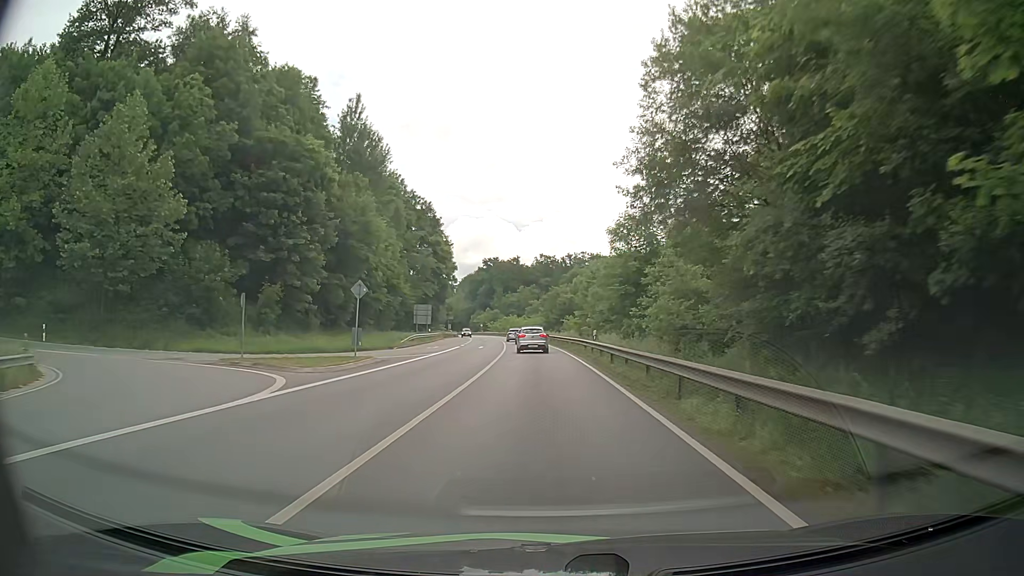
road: primary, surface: asphalt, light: Day
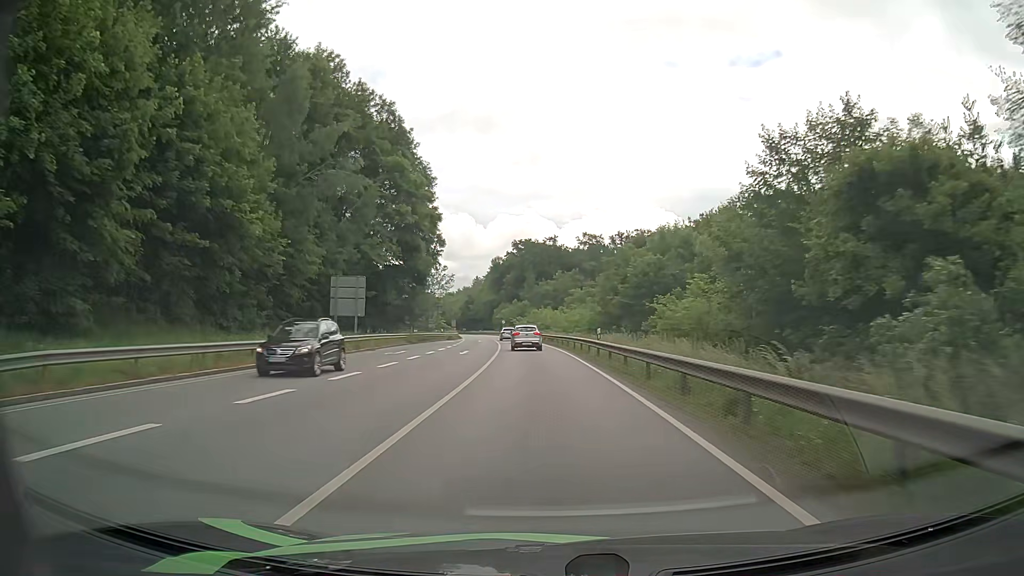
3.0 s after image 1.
(-1.5, +52.3) m; -3°
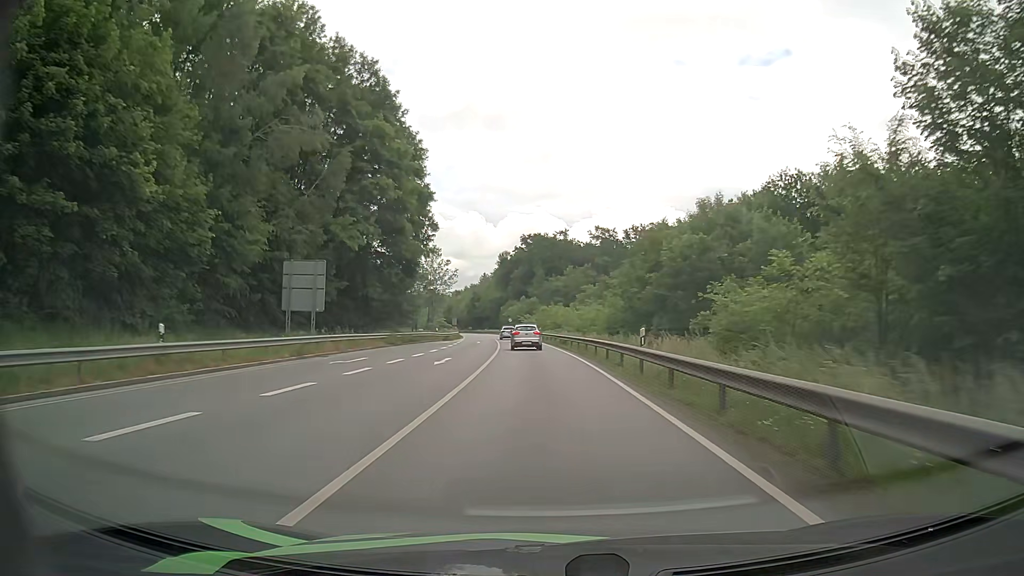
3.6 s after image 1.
(-0.1, +10.7) m; -1°
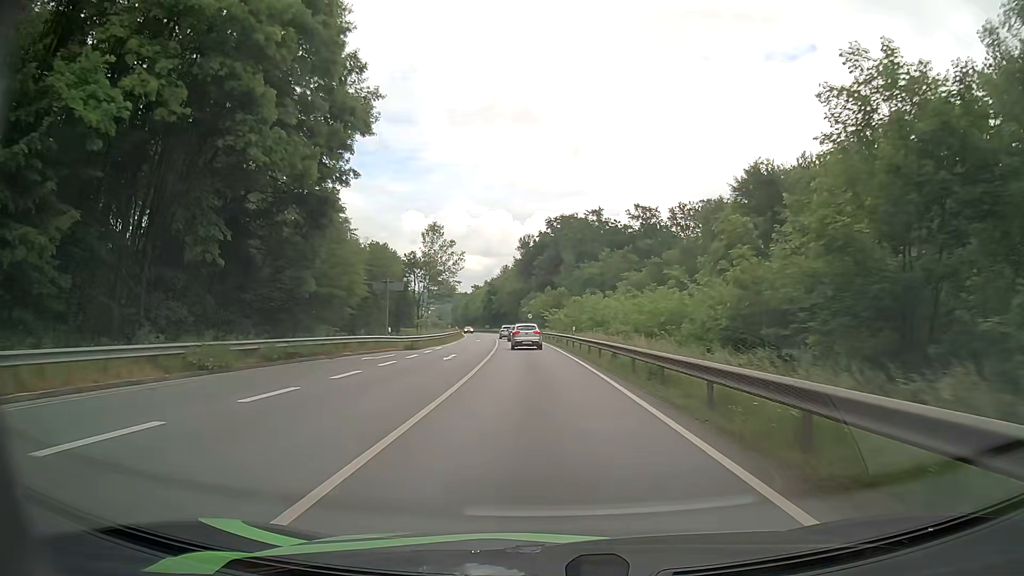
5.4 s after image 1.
(-0.7, +31.3) m; -3°
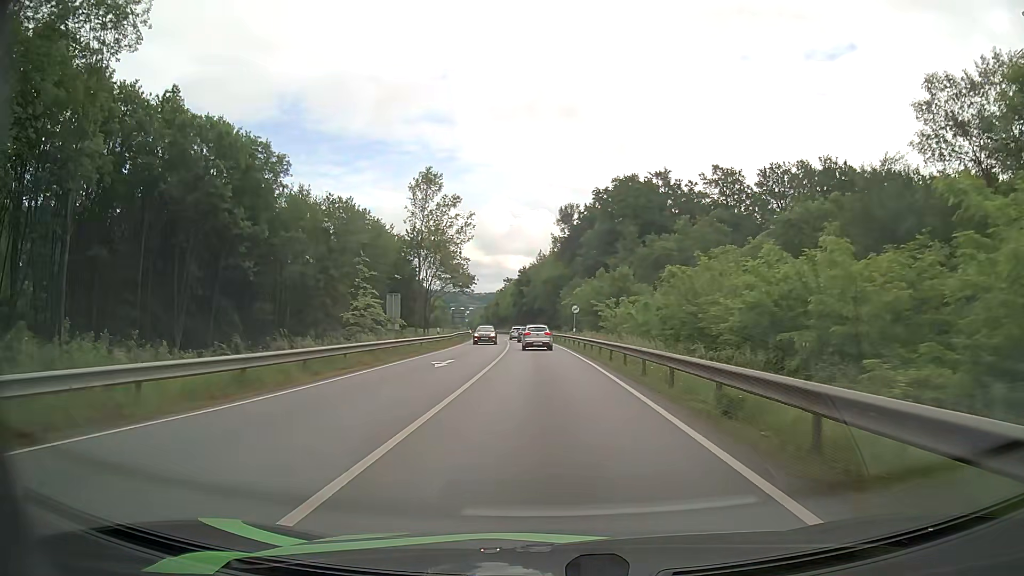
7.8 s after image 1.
(-1.2, +40.1) m; -4°
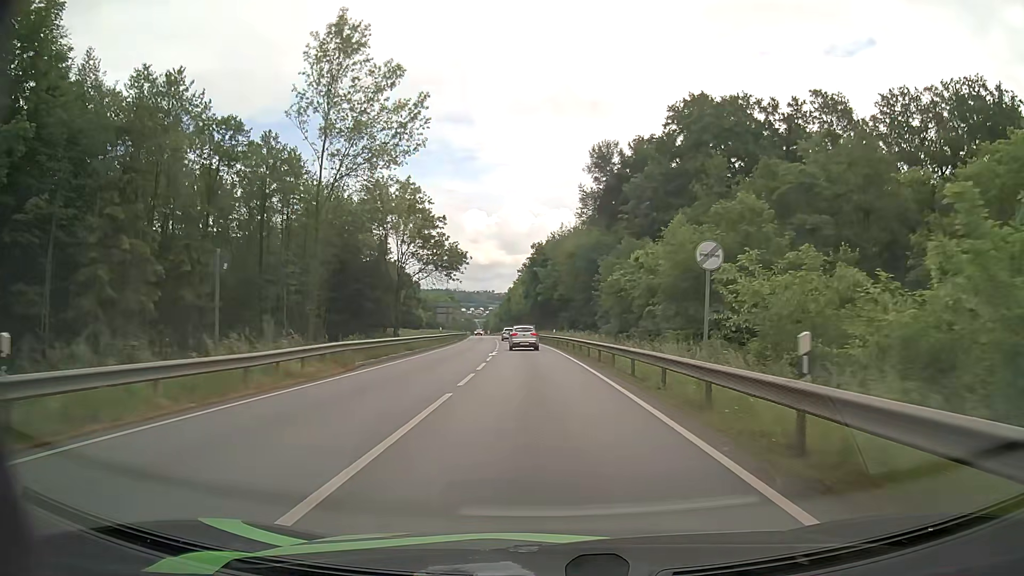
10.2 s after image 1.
(-0.5, +39.8) m; -1°
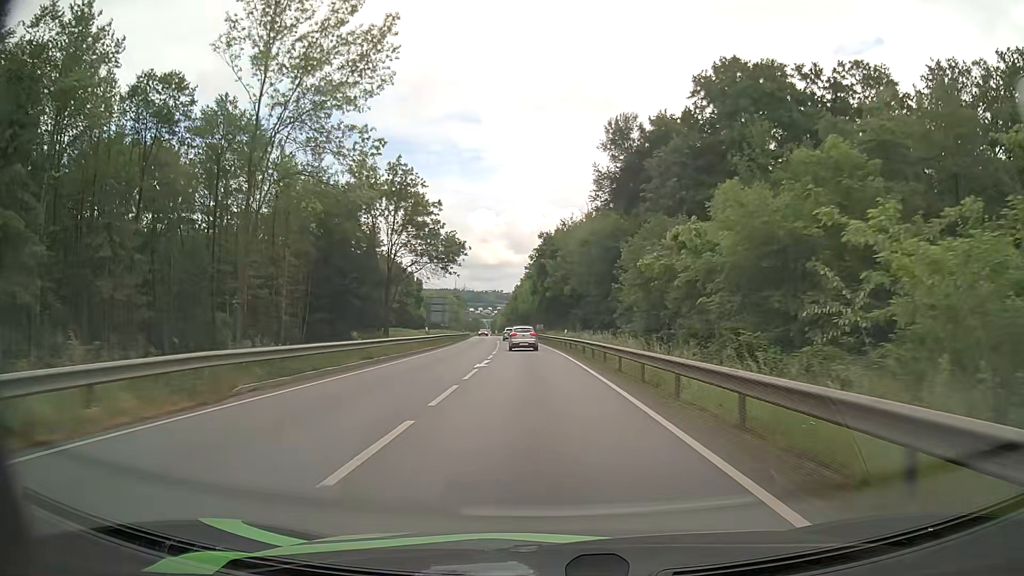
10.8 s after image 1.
(-0.1, +10.1) m; -1°
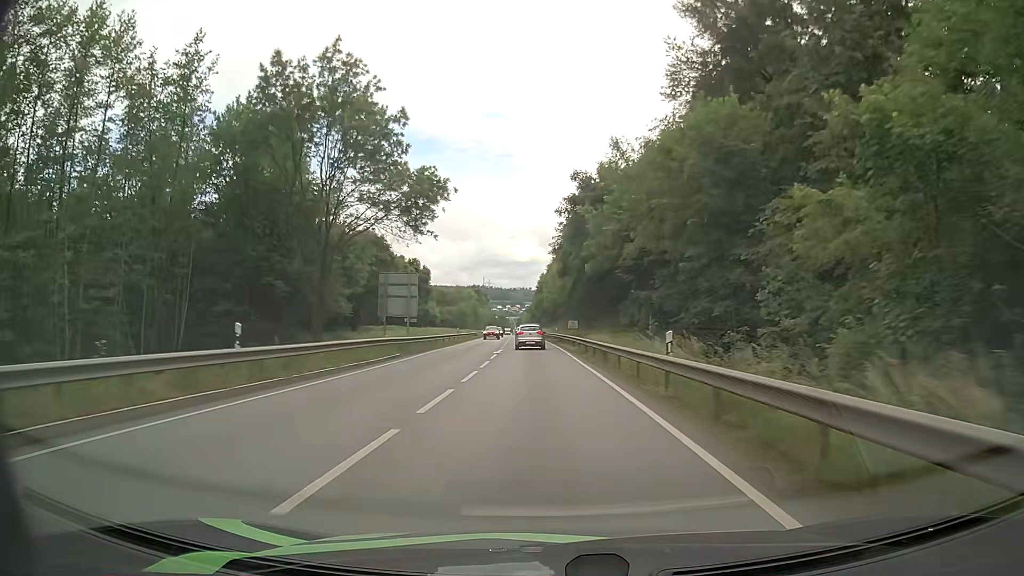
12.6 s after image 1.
(-0.7, +31.0) m; -3°
(0, +10) (0, +20) (0, +30) (-1, +40) (-1, +50) (-1, +60) (-2, +70) (-2, +80) (-3, +90) (-3, +100) m
